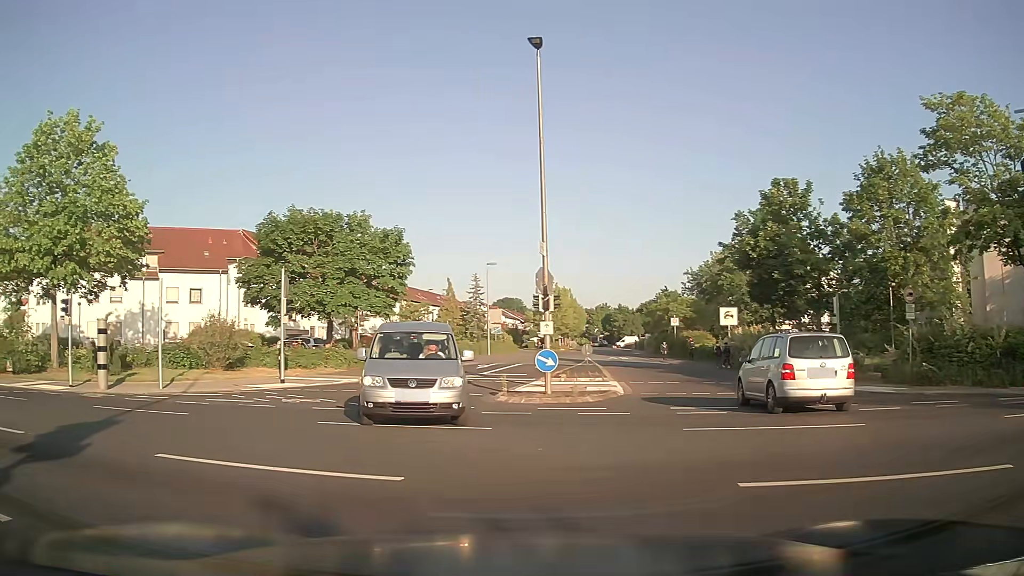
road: residential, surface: asphalt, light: Day
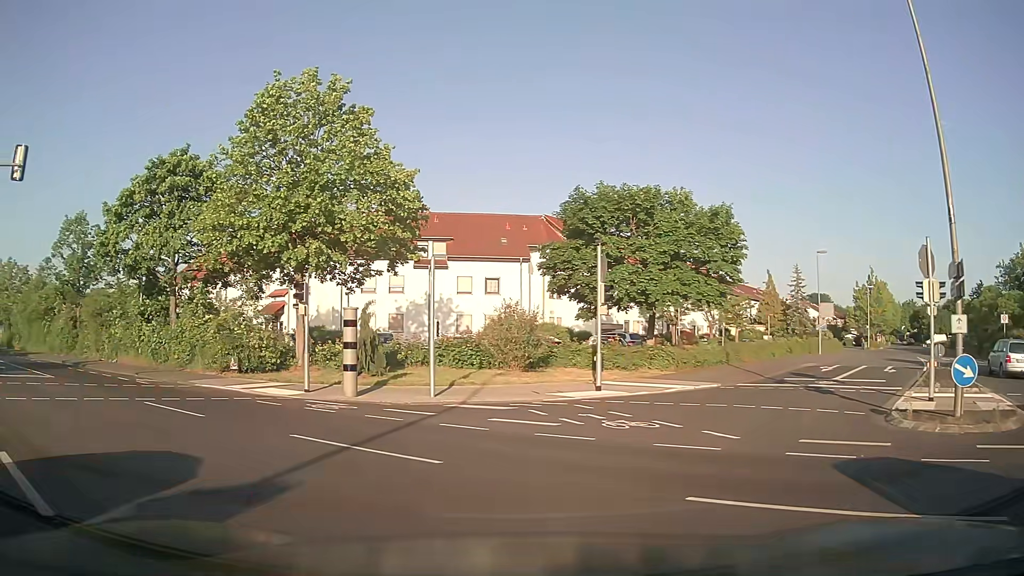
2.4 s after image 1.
(-1.5, +5.5) m; -27°
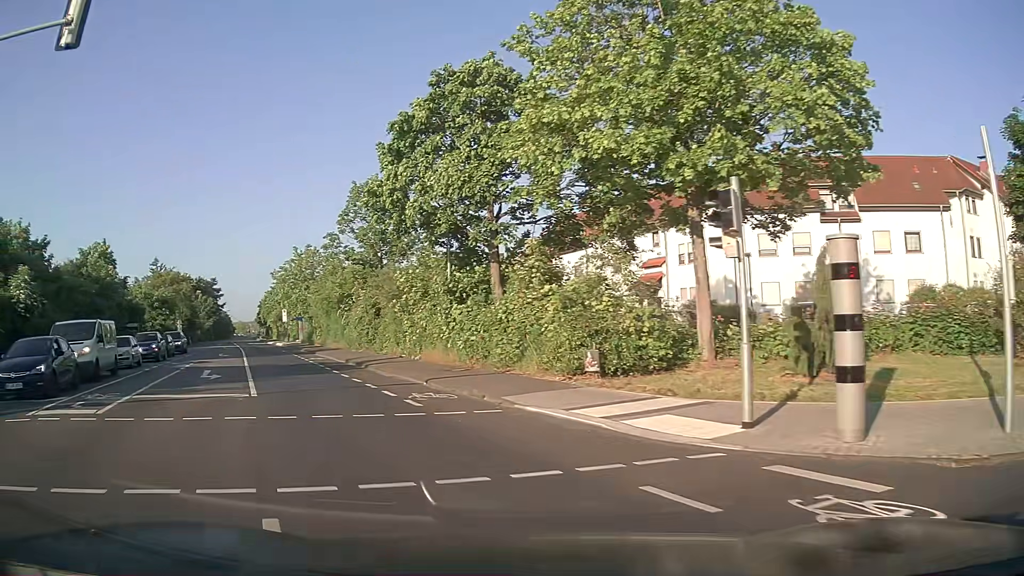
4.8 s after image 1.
(-3.4, +10.8) m; -32°
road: secondary
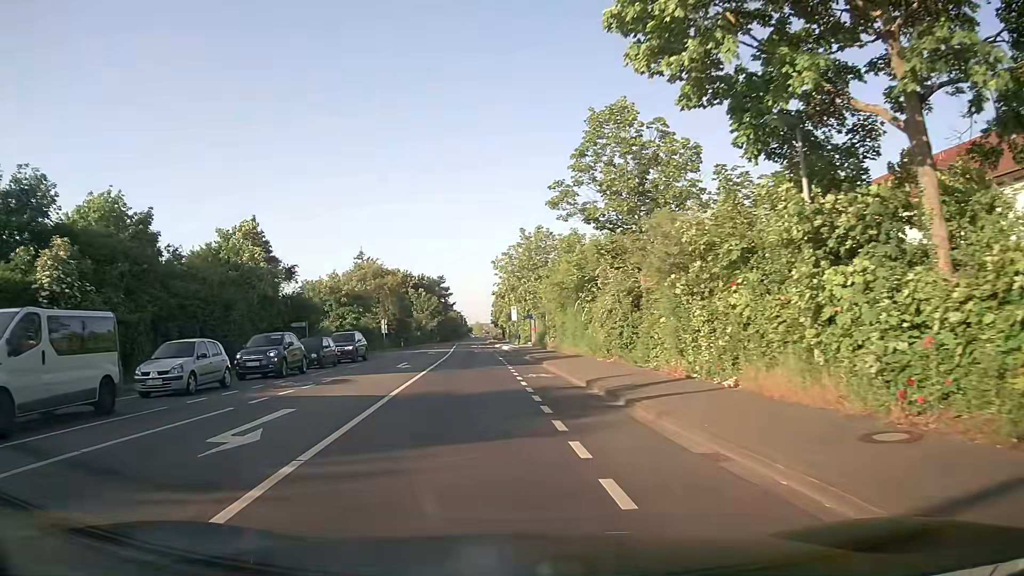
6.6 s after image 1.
(-2.7, +13.6) m; -21°
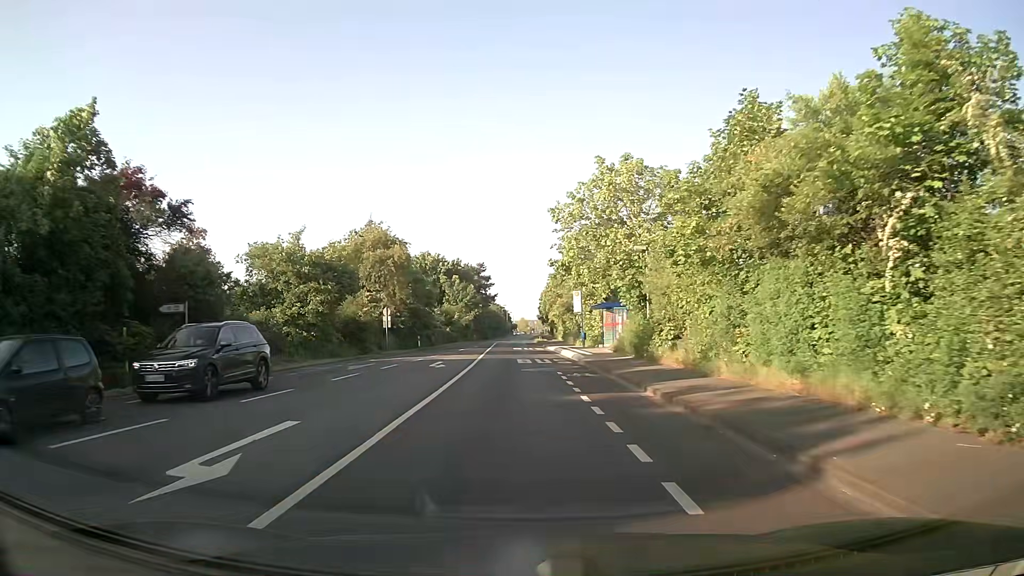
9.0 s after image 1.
(-1.2, +23.0) m; -4°
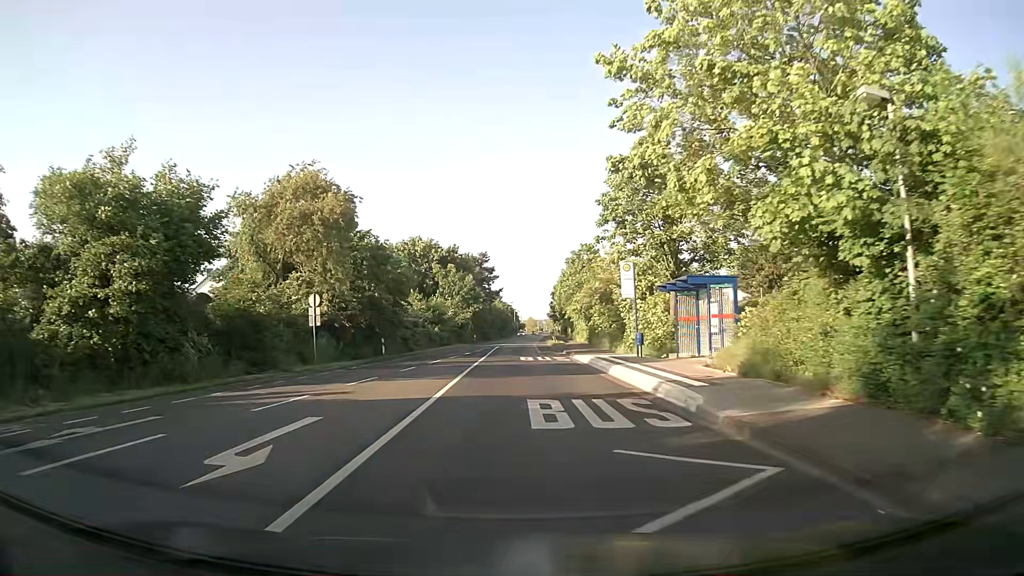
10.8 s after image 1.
(0.0, +19.7) m; -1°
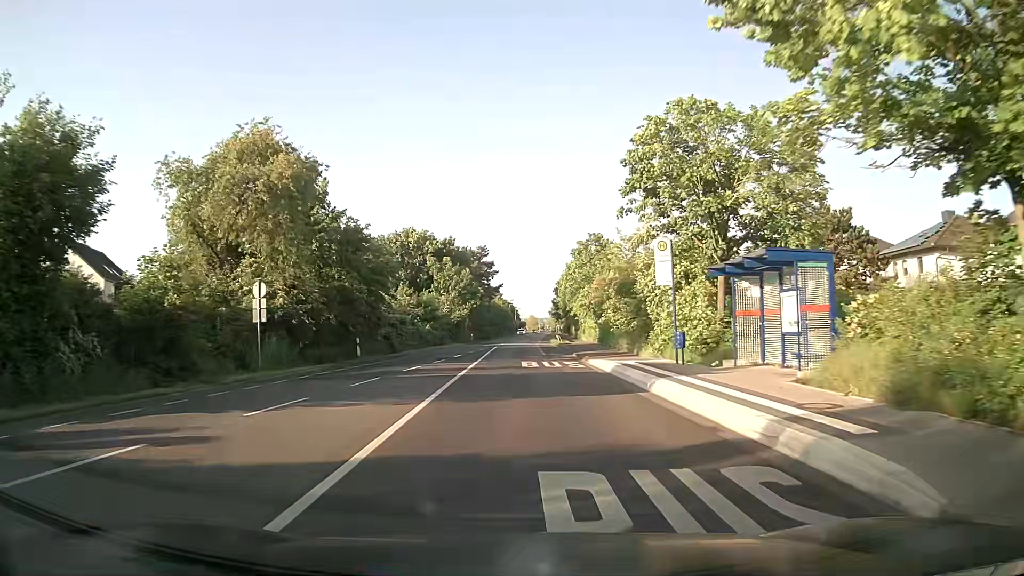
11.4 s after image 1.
(0.0, +7.0) m; 0°
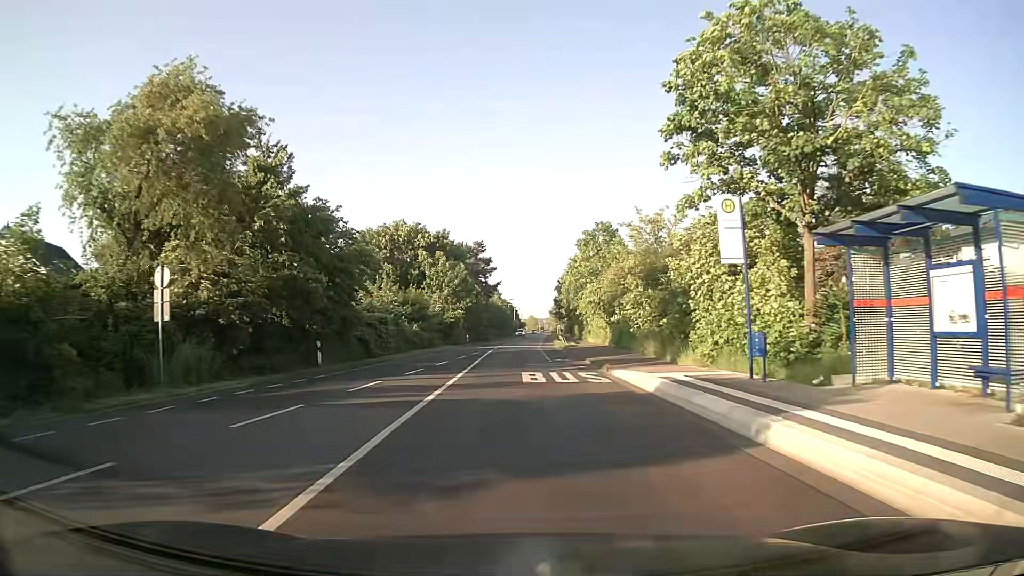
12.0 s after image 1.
(0.0, +7.2) m; 0°
(0, +10) (0, +20) (0, +30) (0, +40) (0, +50) (+1, +60) (+1, +70) (+1, +80) (+2, +90) (+2, +100) m
